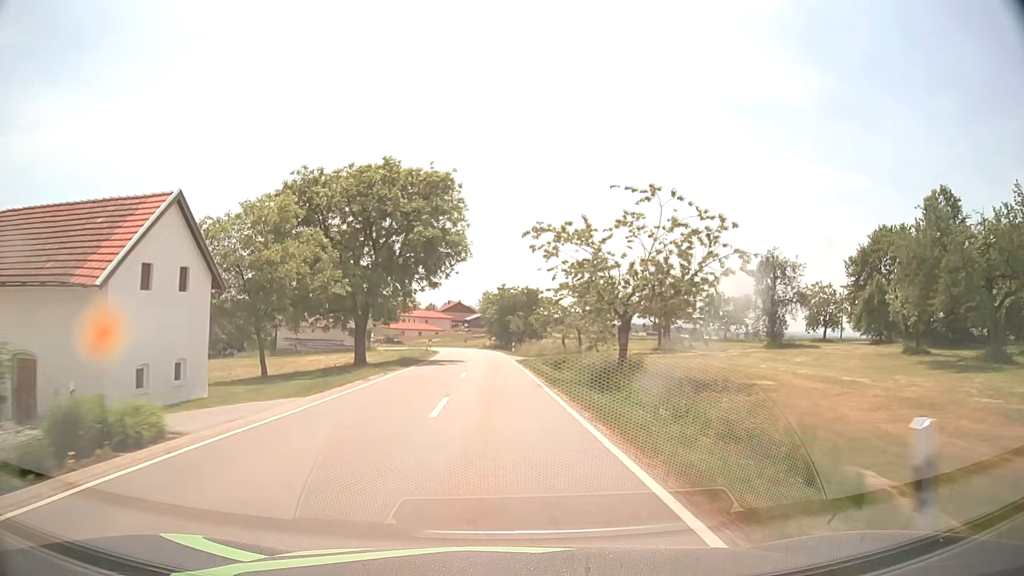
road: tertiary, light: Day
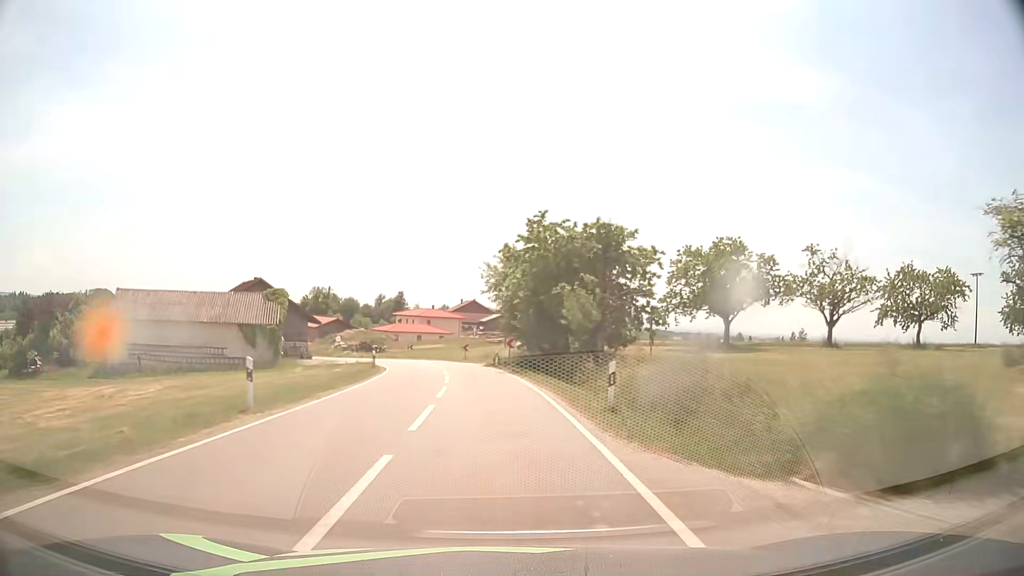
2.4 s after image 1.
(-0.9, +43.6) m; -2°
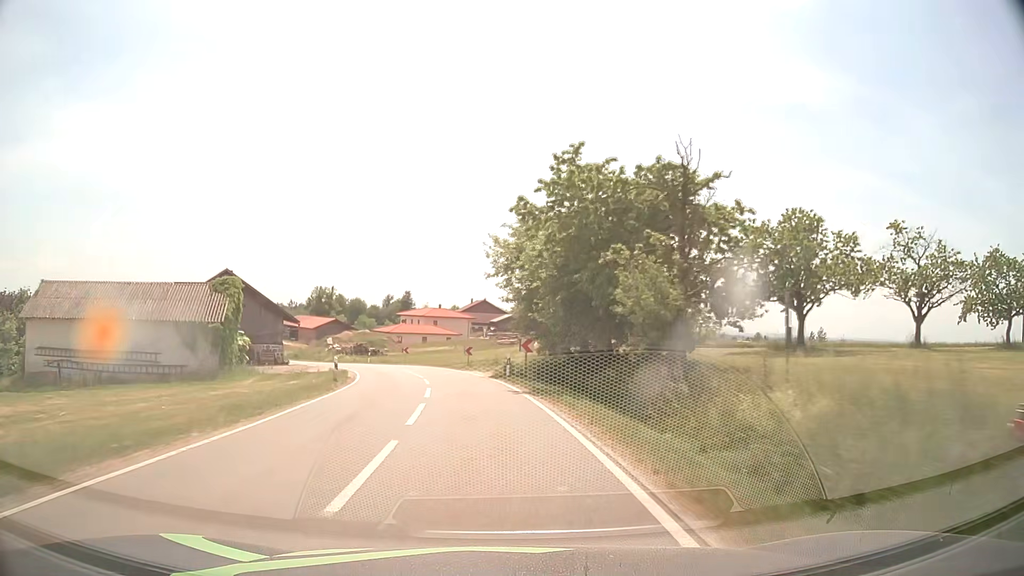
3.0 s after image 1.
(-0.1, +10.7) m; -1°
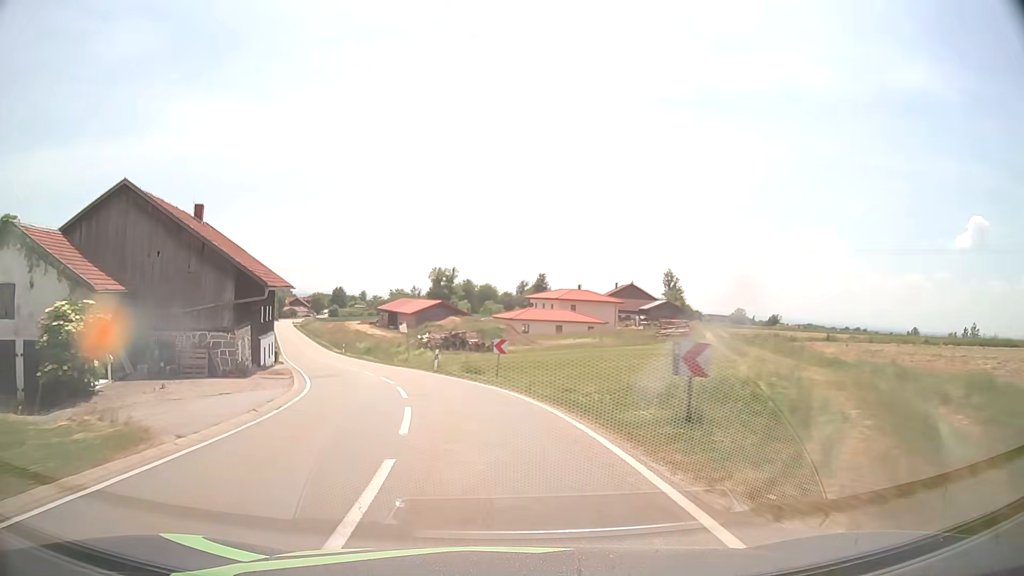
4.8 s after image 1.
(-2.6, +30.9) m; -11°
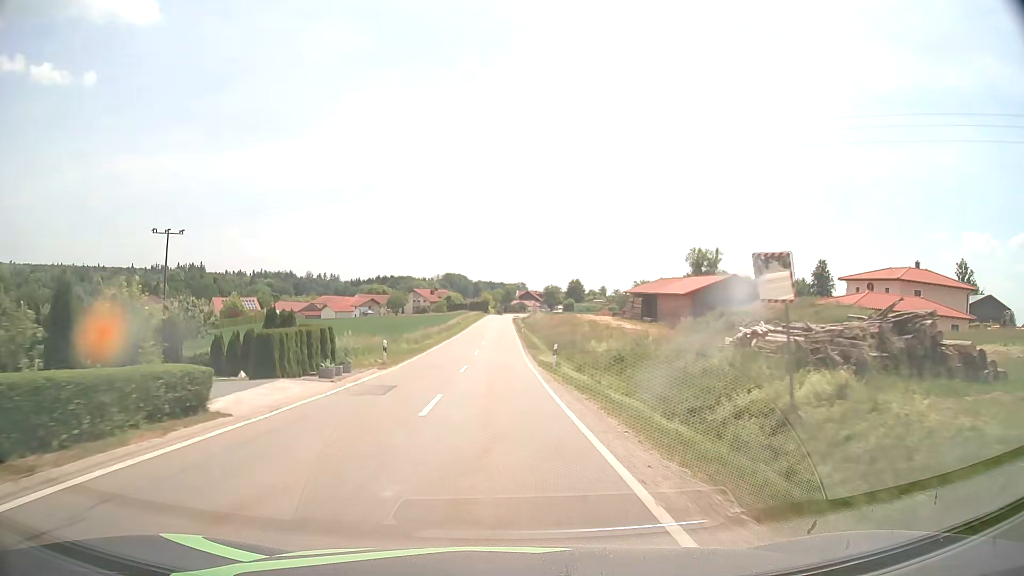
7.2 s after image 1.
(-8.5, +39.9) m; -21°
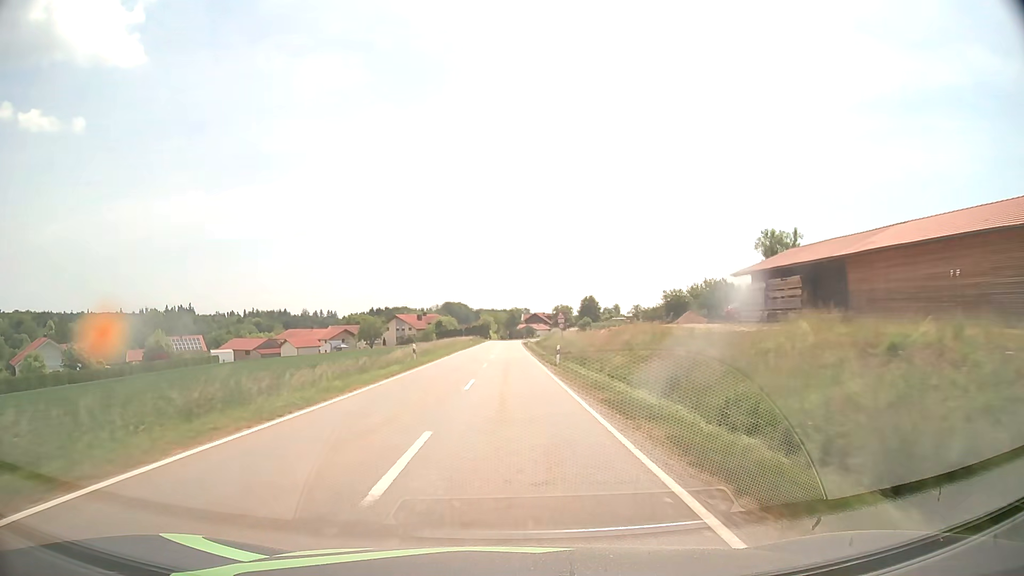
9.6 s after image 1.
(-0.4, +42.4) m; 0°
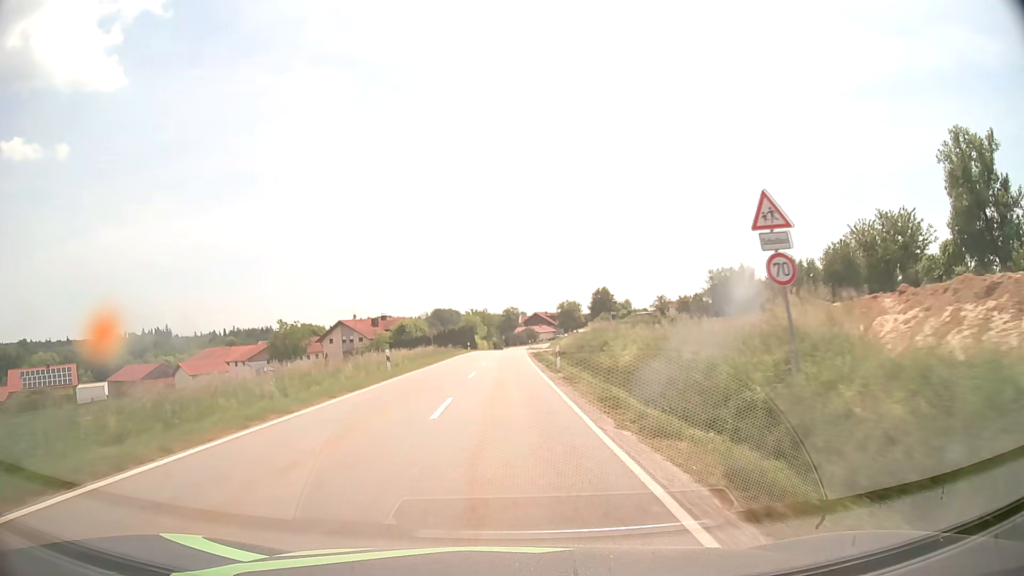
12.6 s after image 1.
(+0.4, +54.1) m; 0°
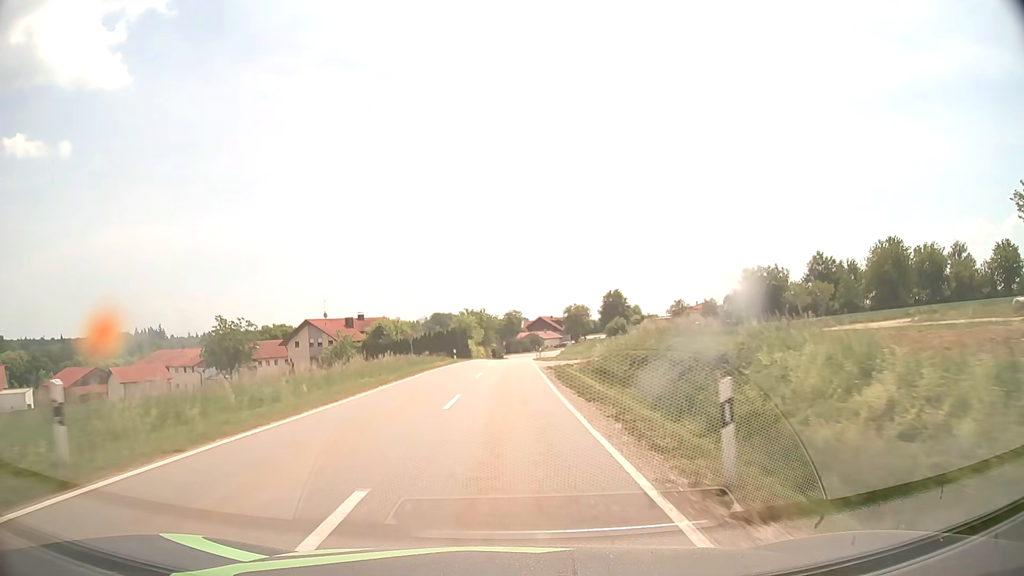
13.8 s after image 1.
(-0.1, +21.6) m; 0°
(0, +10) (0, +20) (0, +30) (0, +40) (0, +50) (+1, +60) (+1, +70) (+1, +80) (+2, +90) (+2, +100) m
